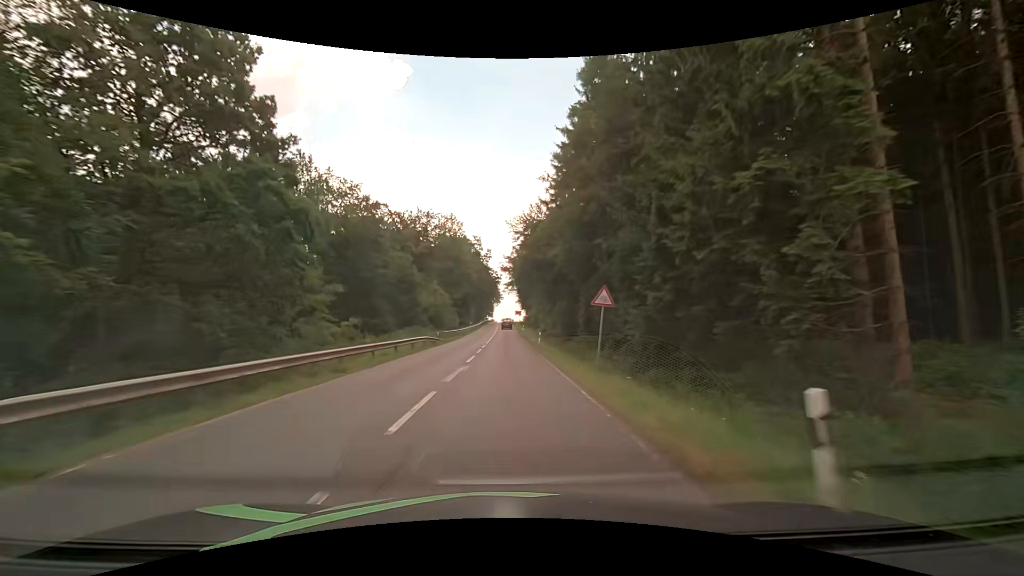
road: secondary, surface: asphalt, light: Day
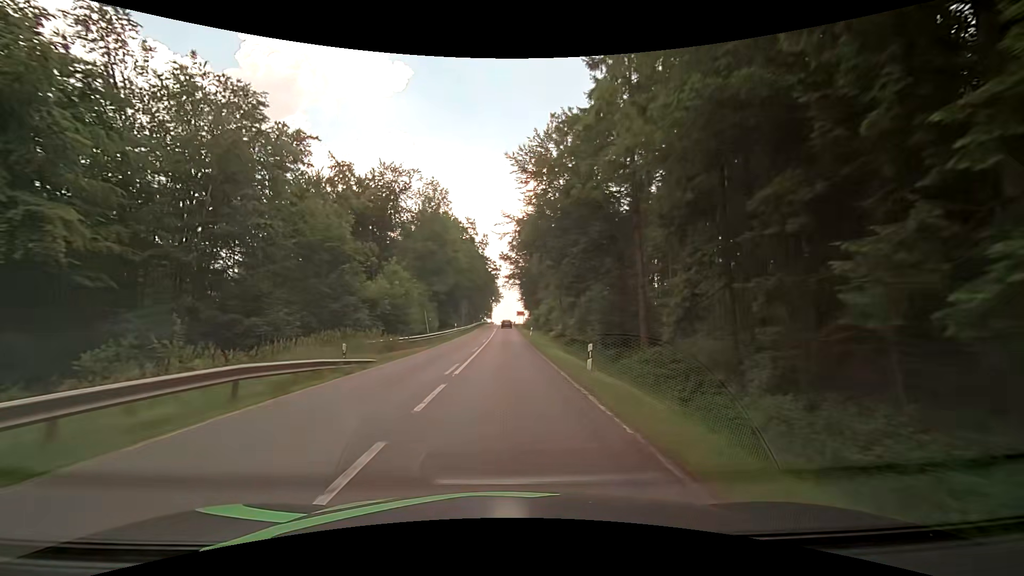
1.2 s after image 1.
(0.0, +23.1) m; 0°
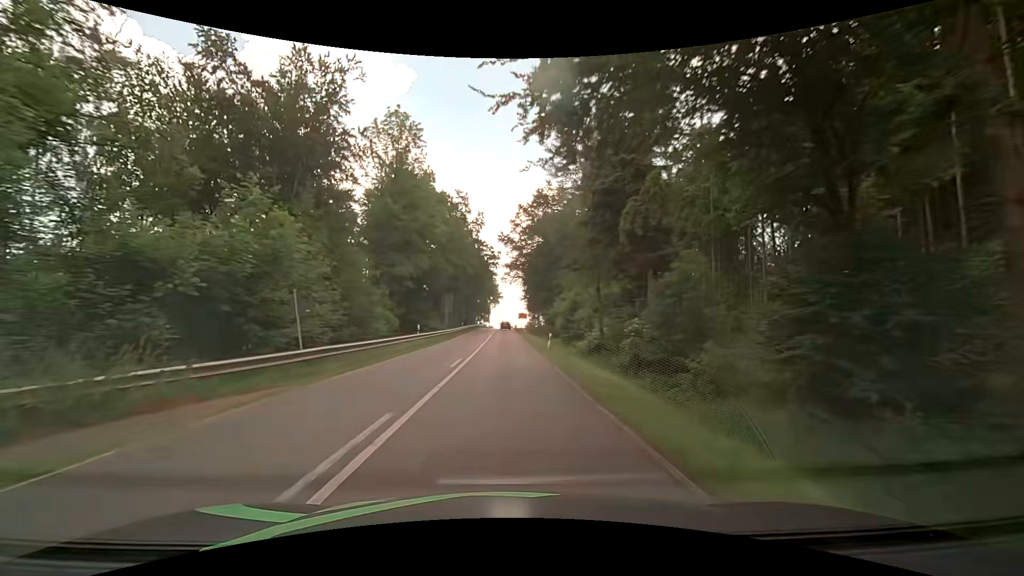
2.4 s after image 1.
(0.0, +22.5) m; 0°
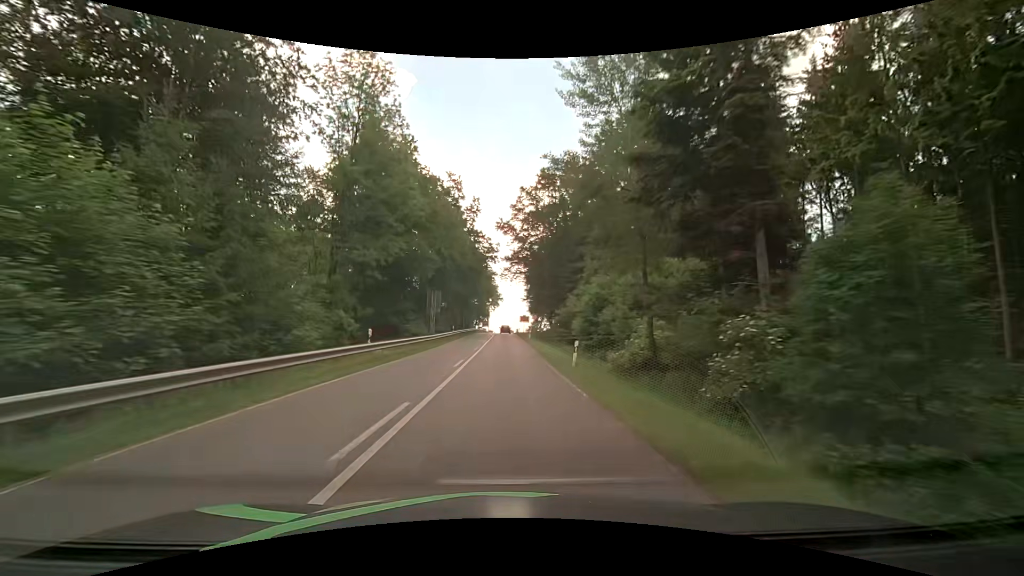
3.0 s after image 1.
(0.0, +11.1) m; 0°
